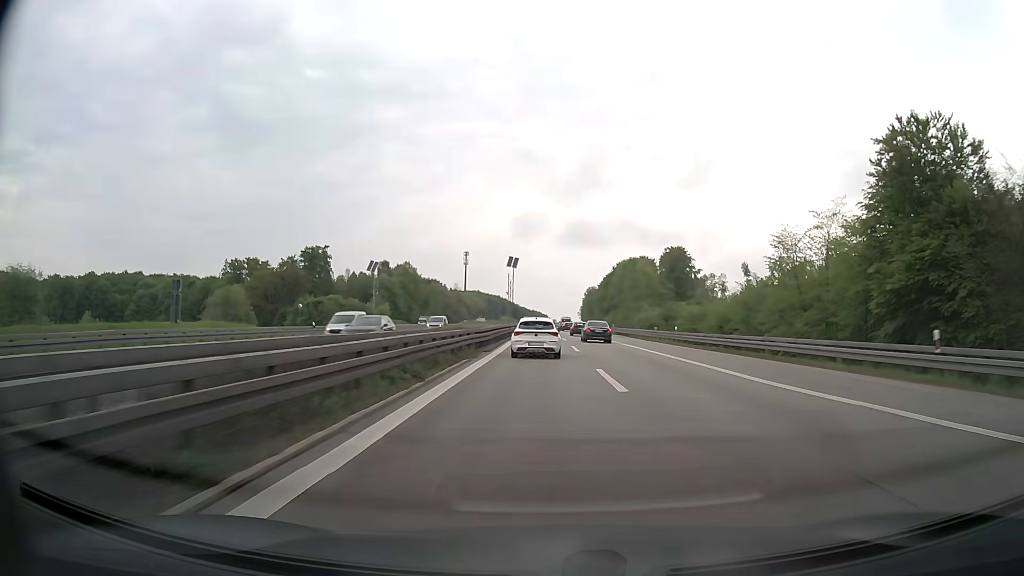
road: motorway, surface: asphalt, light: Day
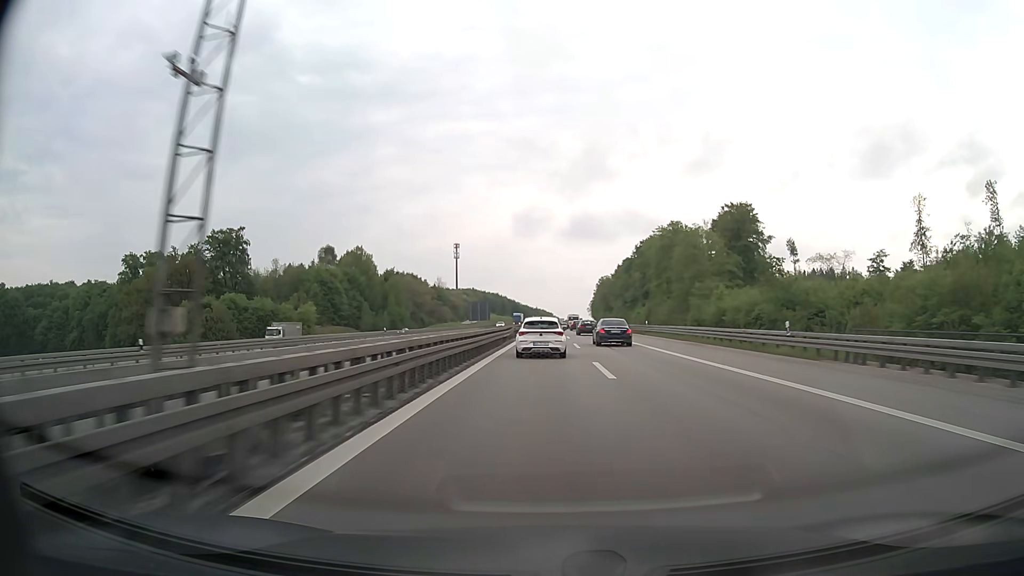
(-0.2, +69.0) m; 0°
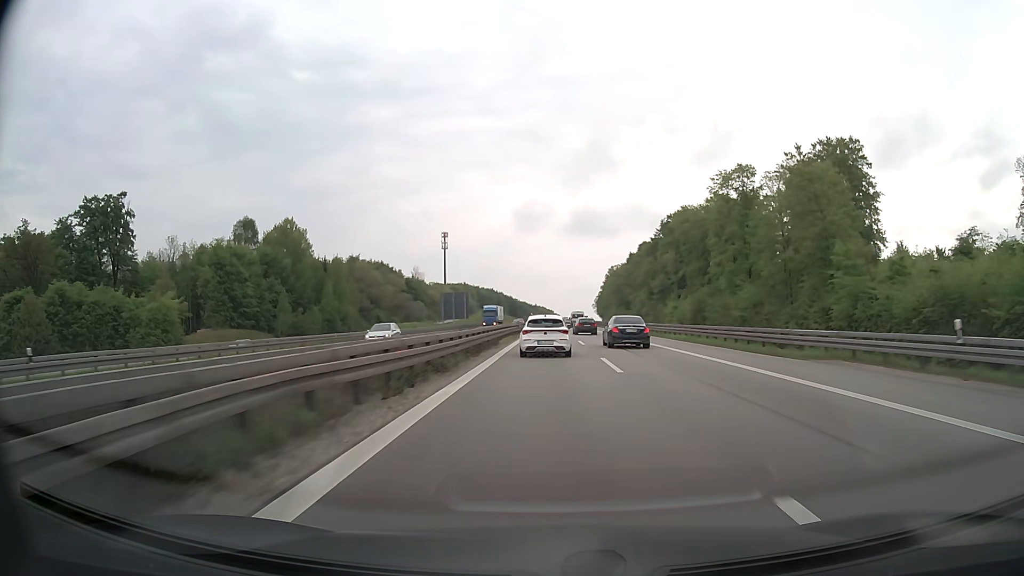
(+0.1, +52.6) m; 0°
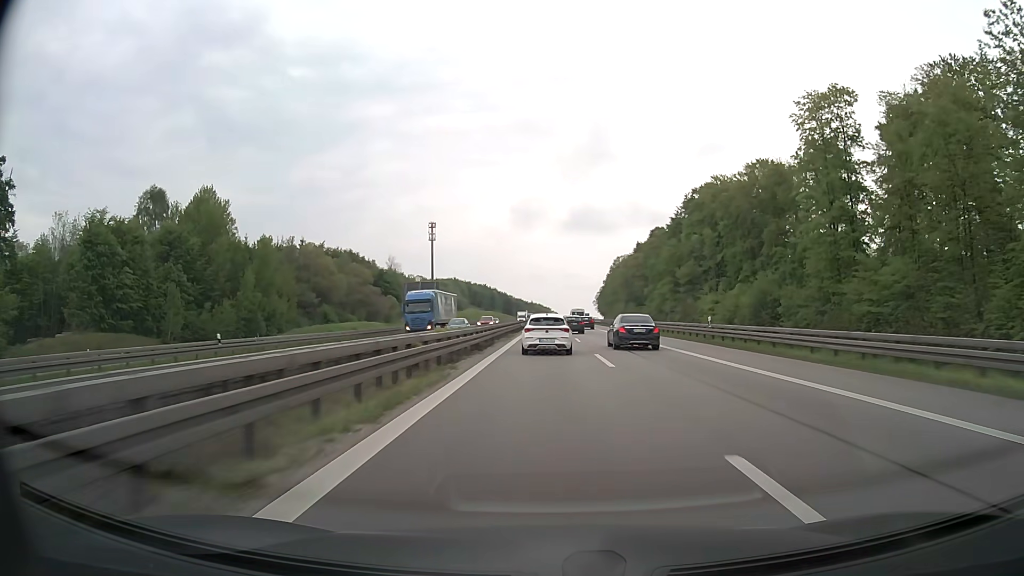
(+0.1, +34.2) m; 0°
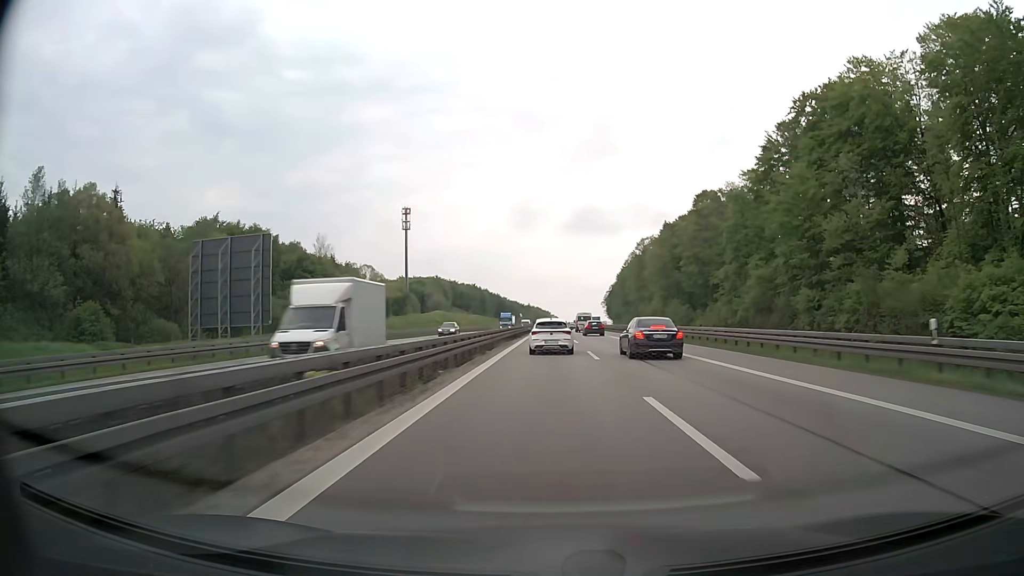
(+0.2, +66.5) m; 0°
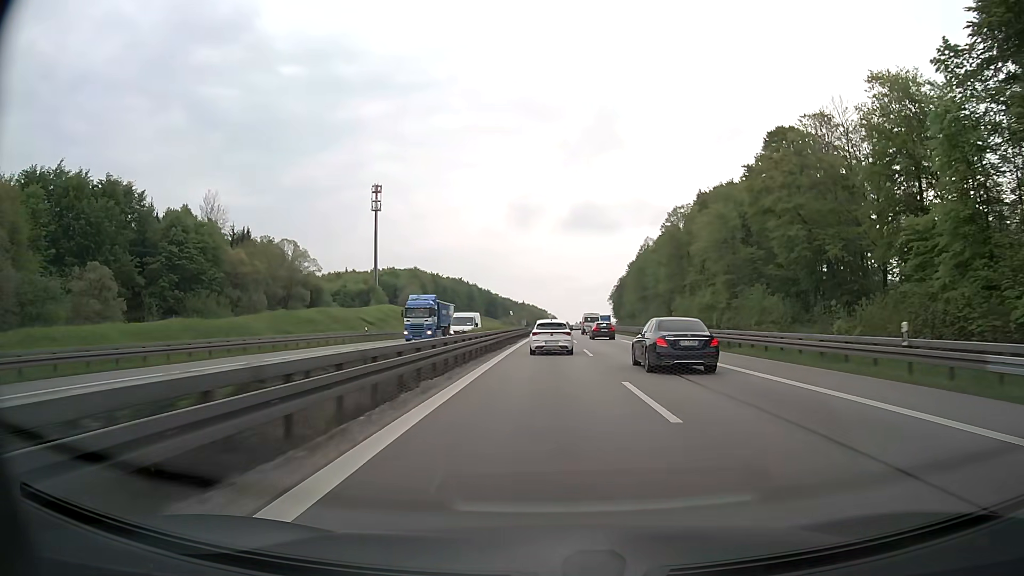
(+0.1, +50.8) m; 0°
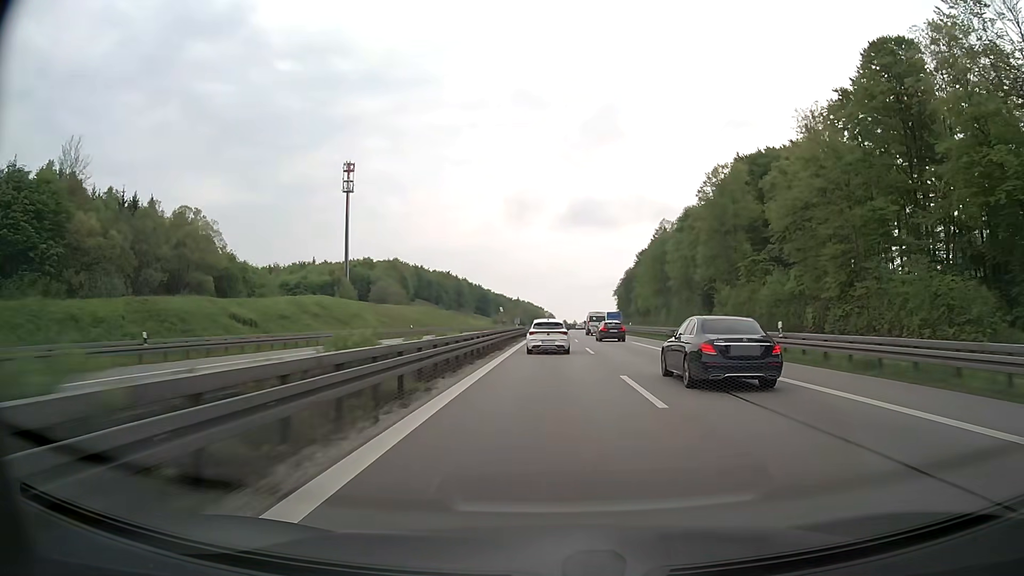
(0.0, +34.4) m; 0°
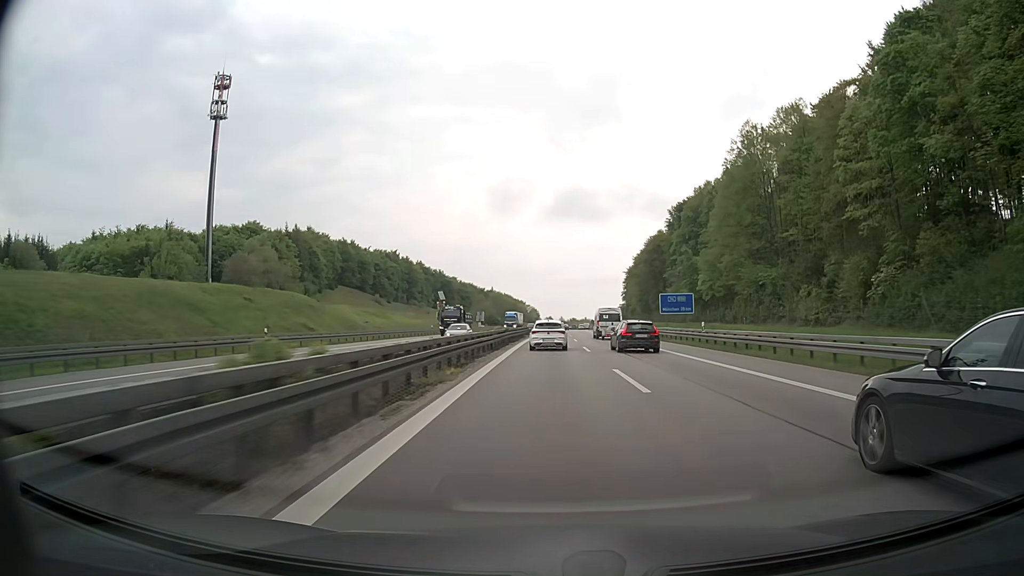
(+1.1, +87.5) m; +1°
(0, +10) (0, +20) (0, +30) (0, +40) (0, +50) (0, +60) (+1, +70) (+1, +80) (+1, +90) (+1, +100) m
